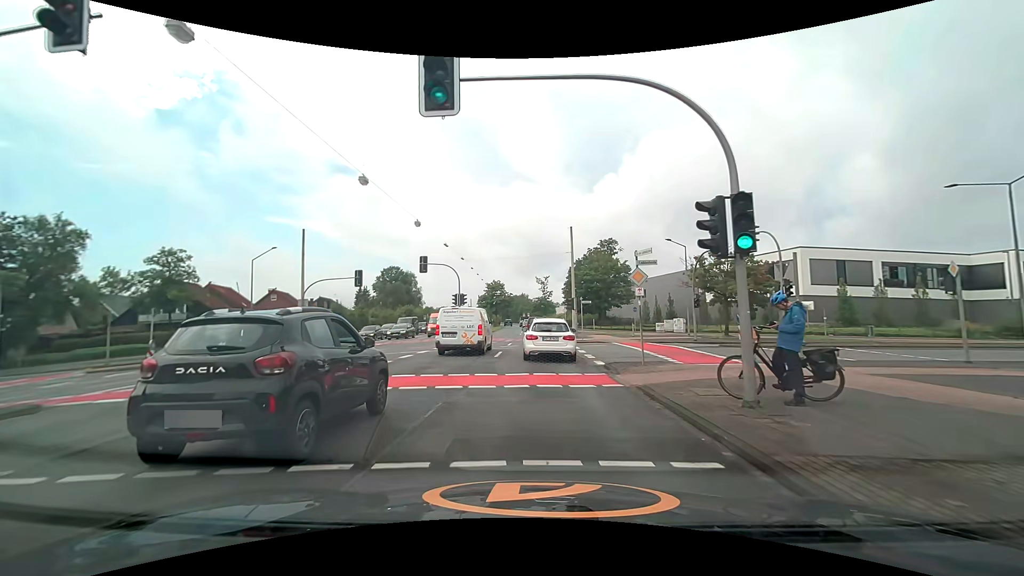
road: secondary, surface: asphalt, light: Day
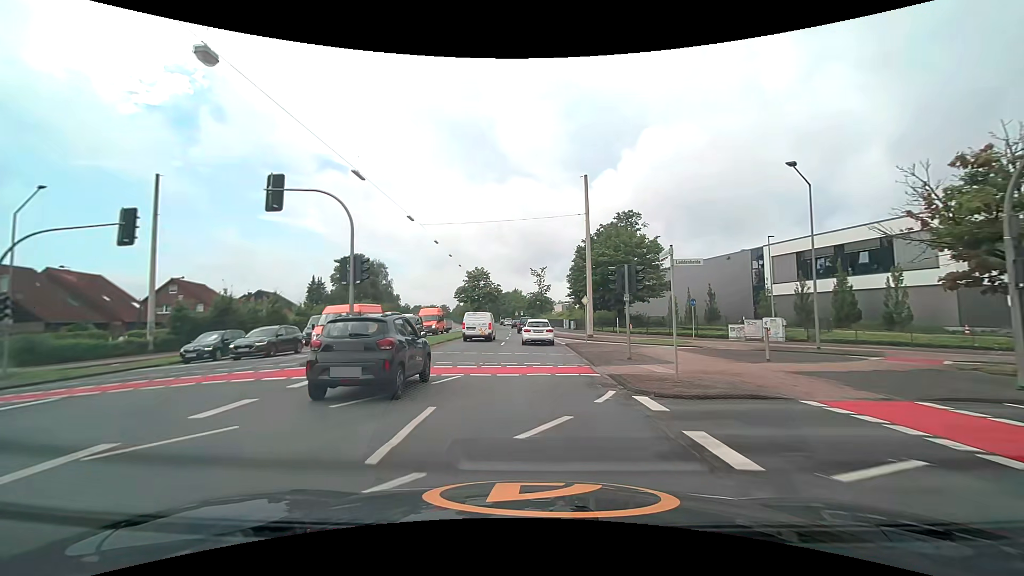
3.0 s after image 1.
(+0.2, +23.2) m; 0°
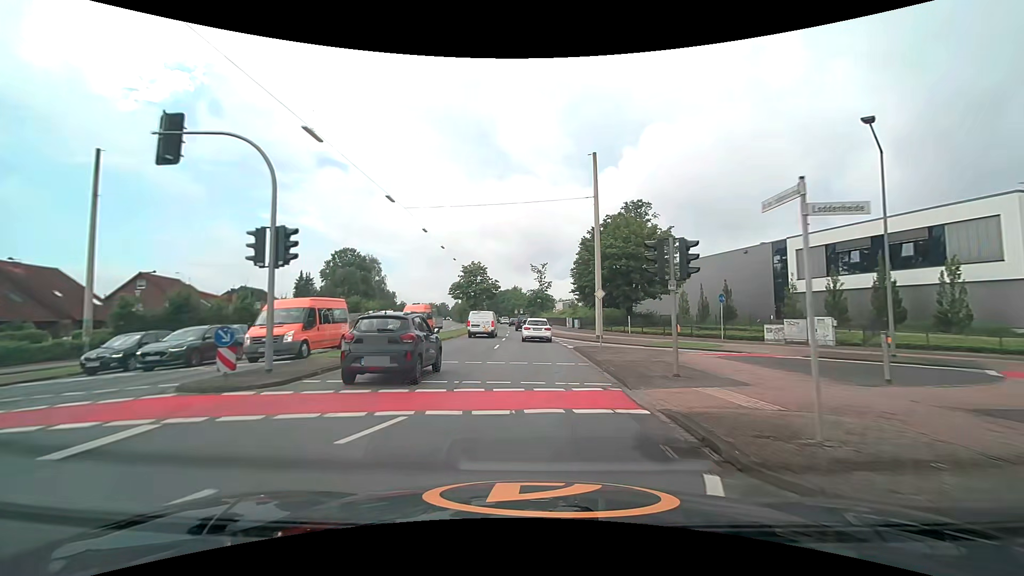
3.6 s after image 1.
(0.0, +5.3) m; 0°
(0, +10) (0, +20) (0, +30) (0, +40) (0, +50) (-1, +60) (-1, +70) (-2, +80) (-3, +90) (-4, +100) m
